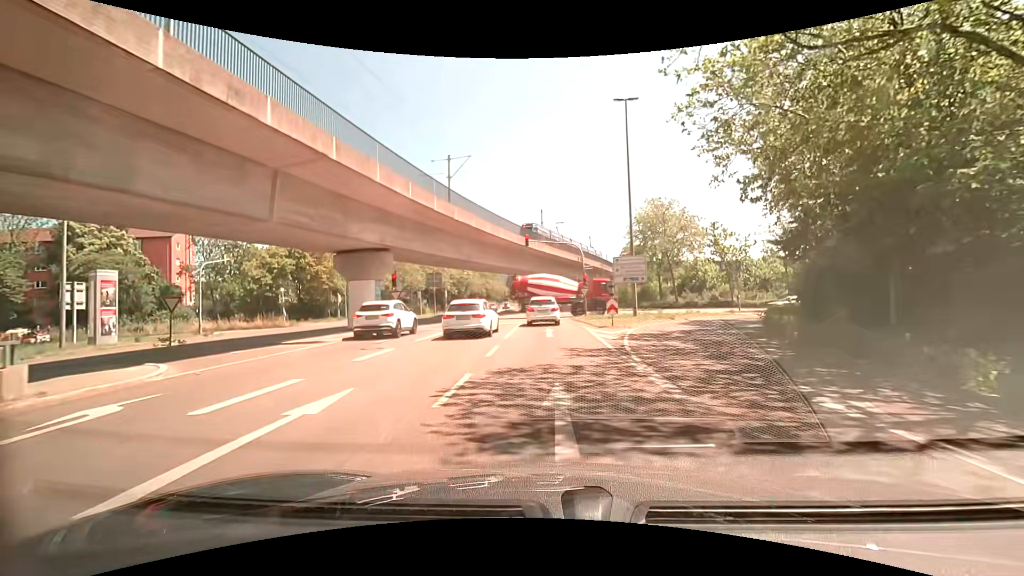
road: tertiary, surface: asphalt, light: Day
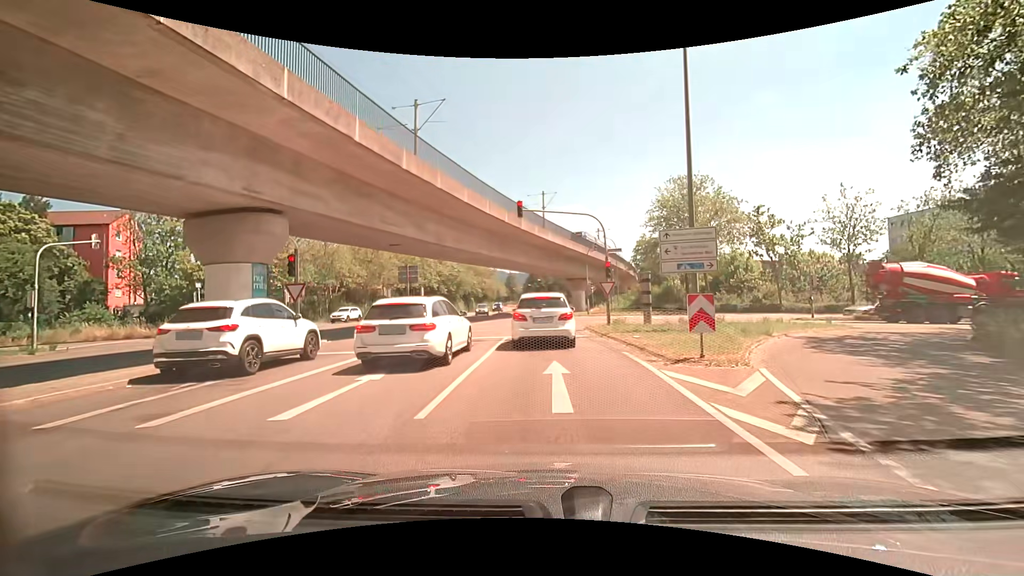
(0.0, +12.4) m; +1°
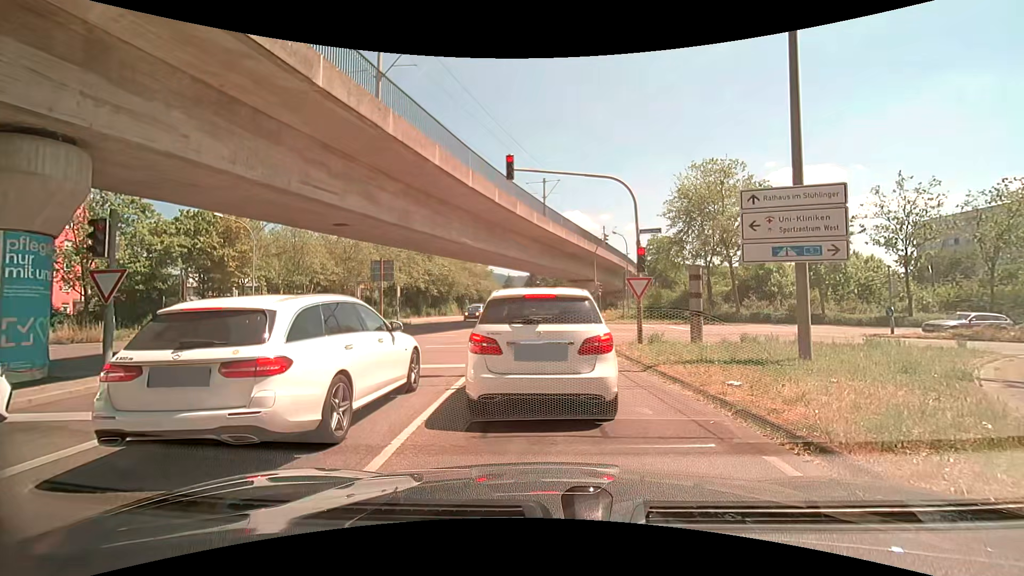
(-0.1, +7.5) m; -1°
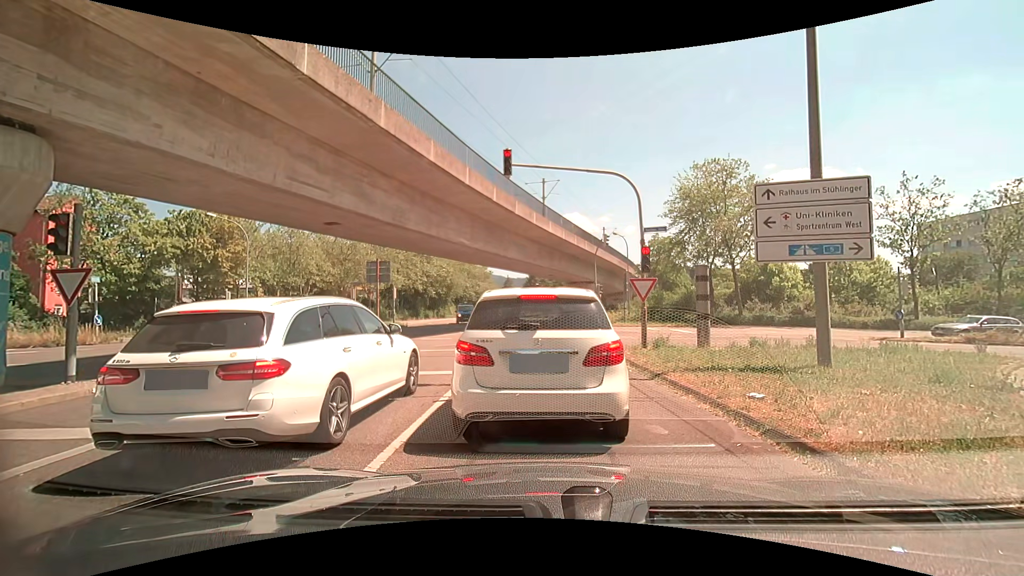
(0.0, +0.8) m; 0°
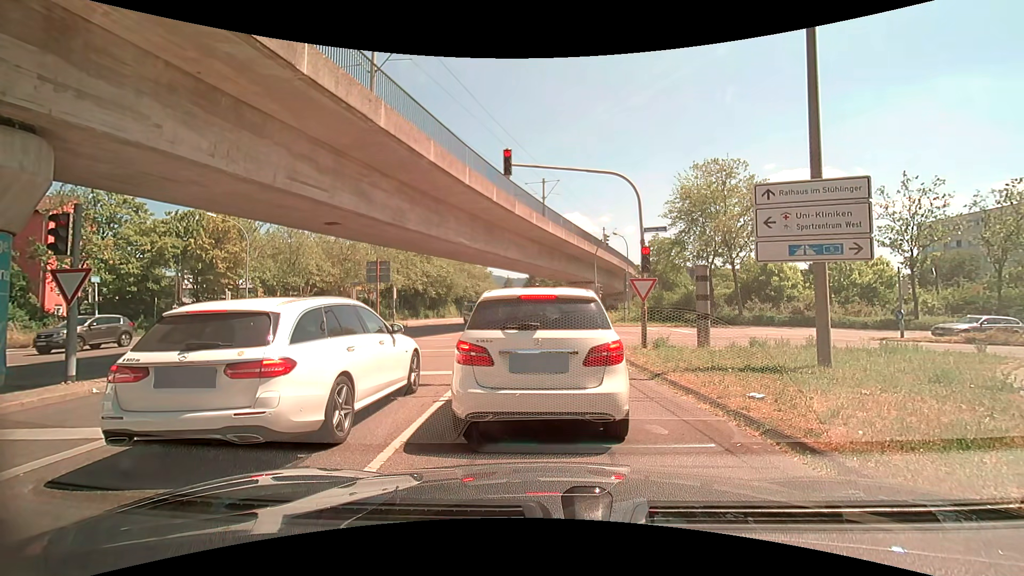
(0.0, 0.0) m; 0°
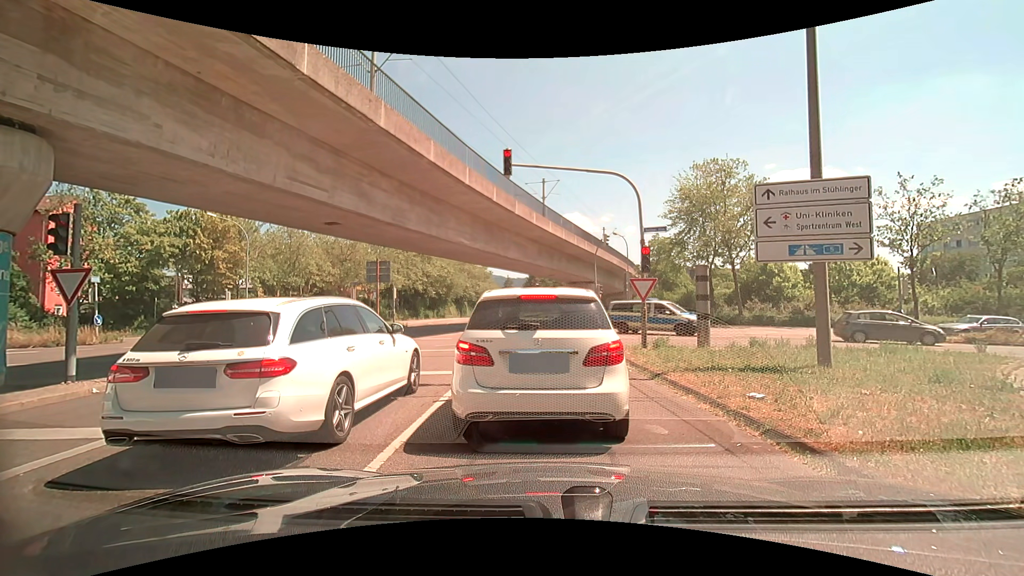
(0.0, 0.0) m; 0°
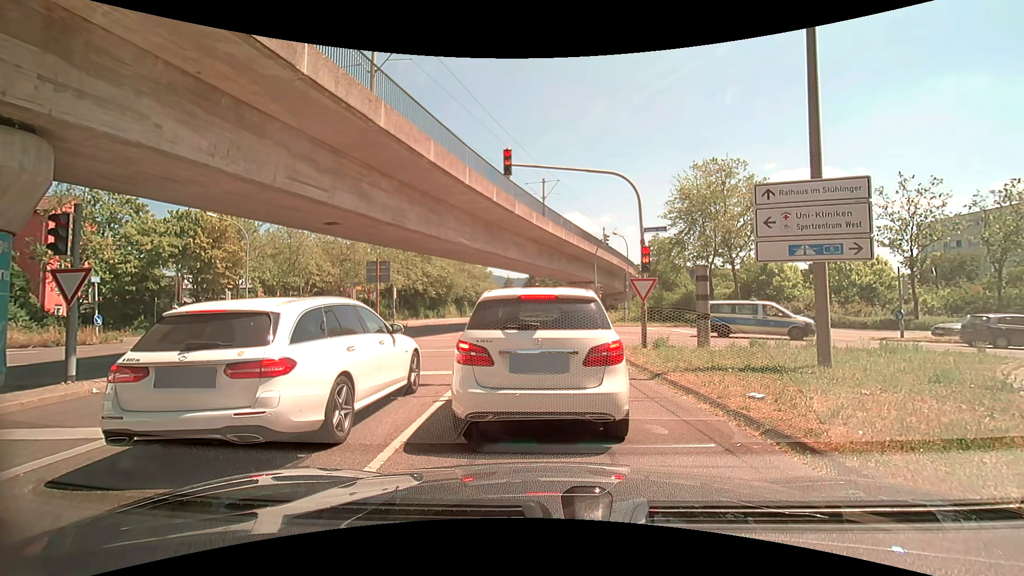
(0.0, 0.0) m; 0°
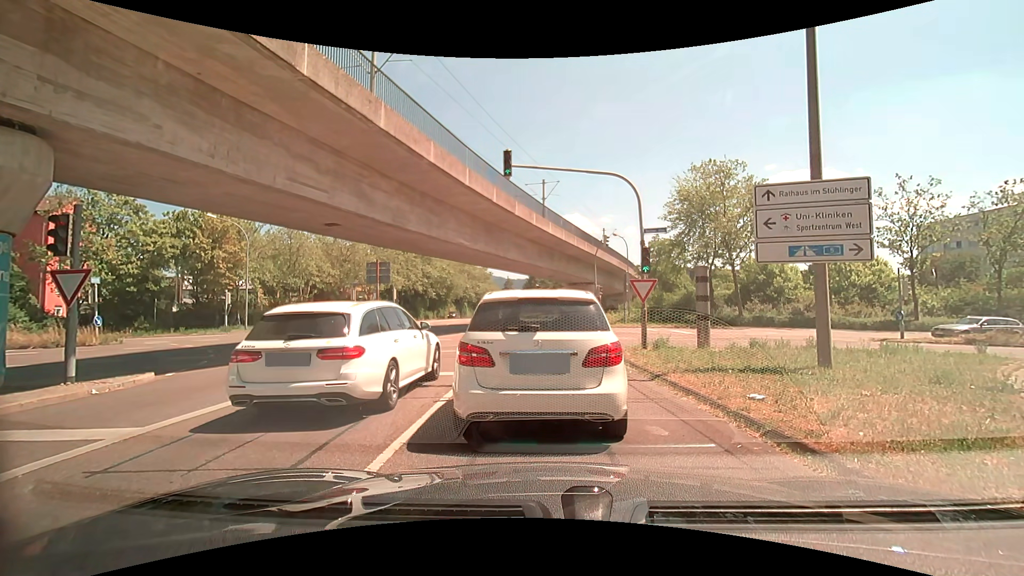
(0.0, 0.0) m; 0°
(0, +10) (0, +20) (0, +30) (0, +40) (0, +50) (0, +60) (0, +70) (0, +80) (0, +90) (0, +100) m
